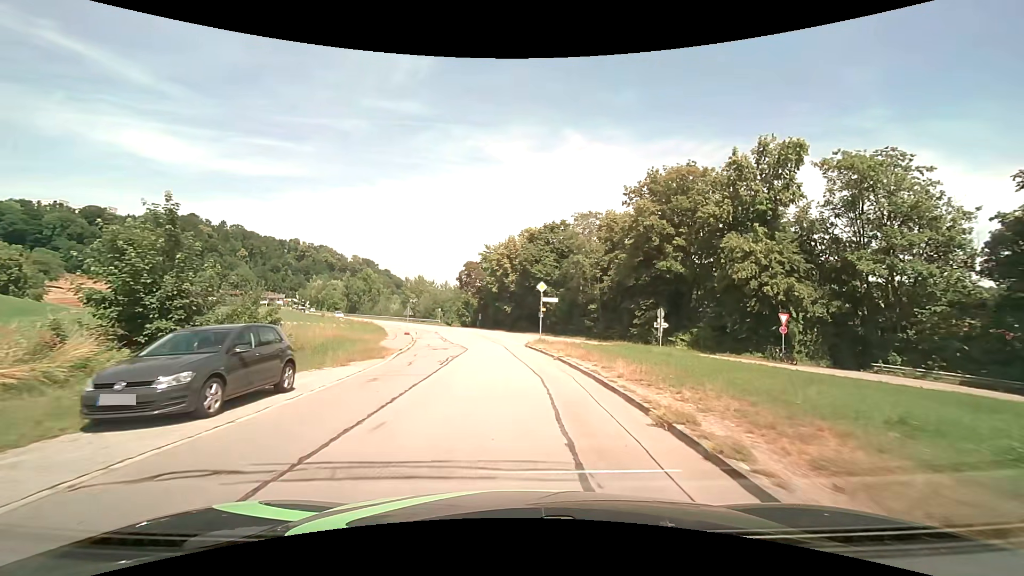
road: residential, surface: asphalt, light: Day
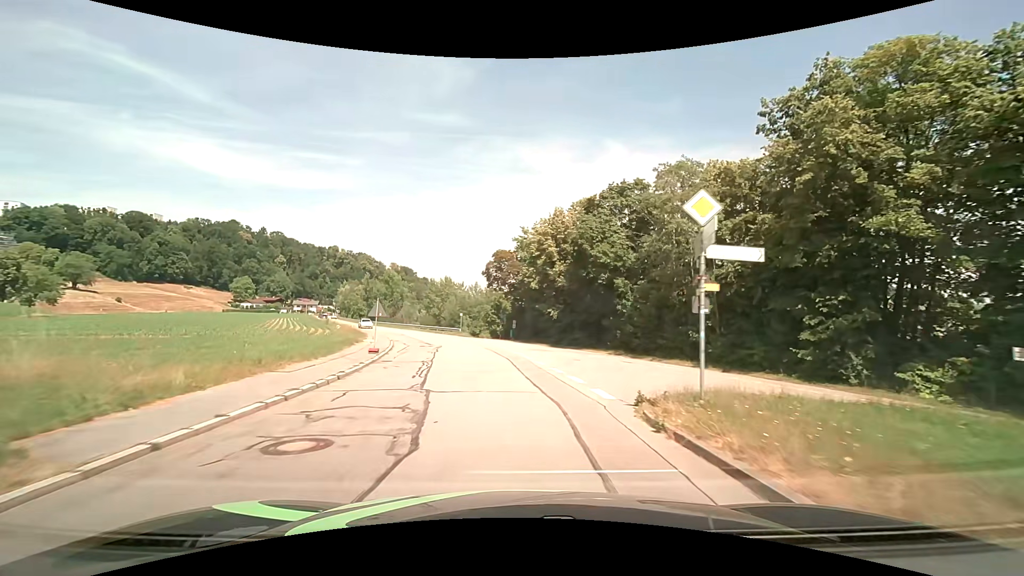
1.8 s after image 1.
(-0.8, +19.3) m; -5°
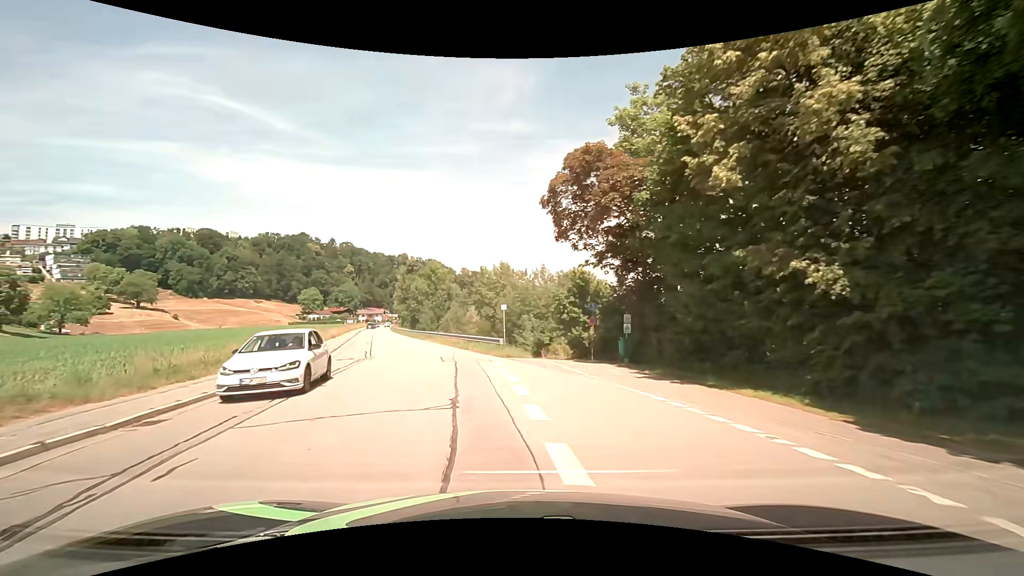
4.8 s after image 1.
(-1.6, +31.2) m; -9°
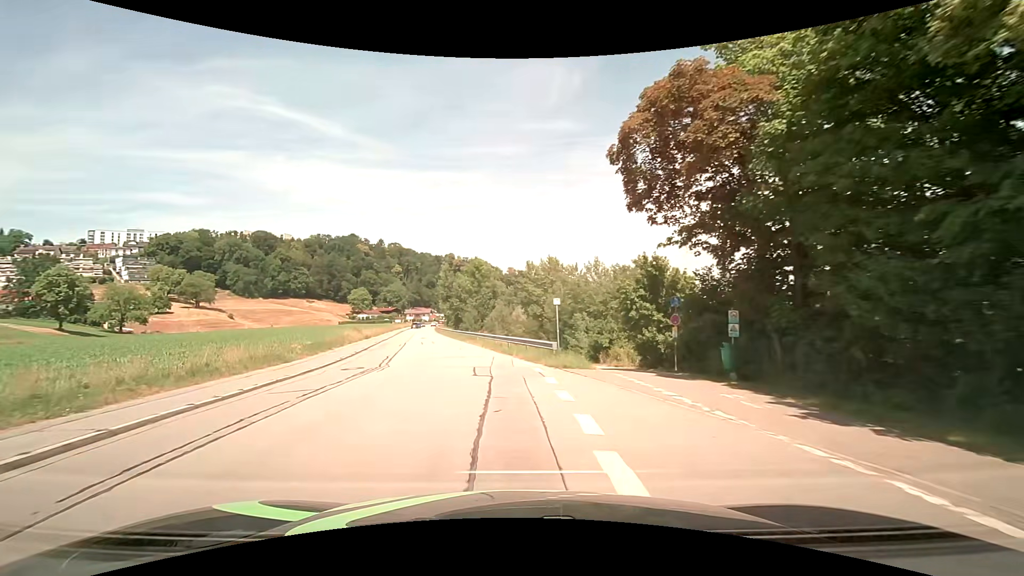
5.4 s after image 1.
(-0.3, +5.9) m; -5°
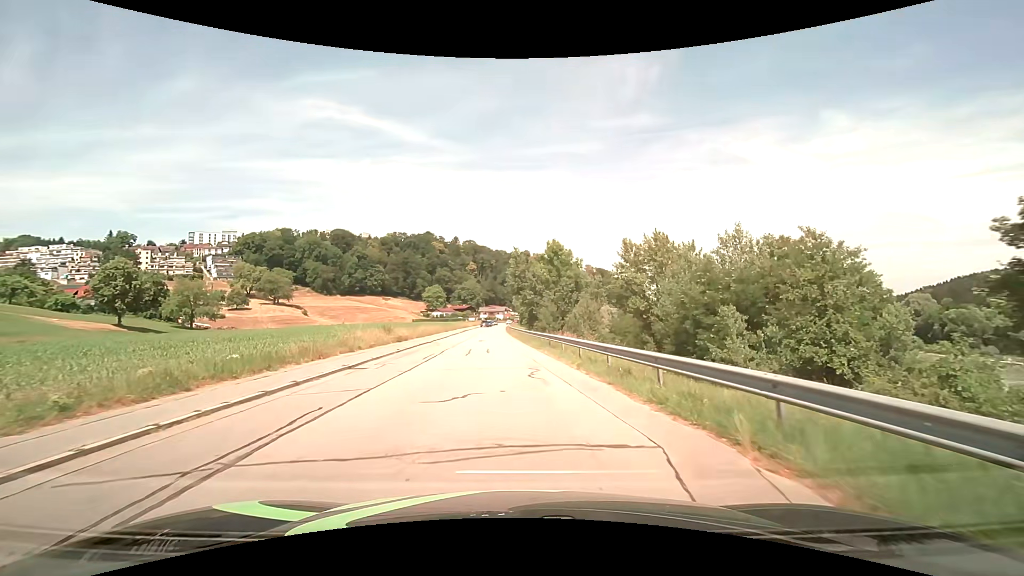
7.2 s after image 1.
(-1.6, +16.7) m; -9°
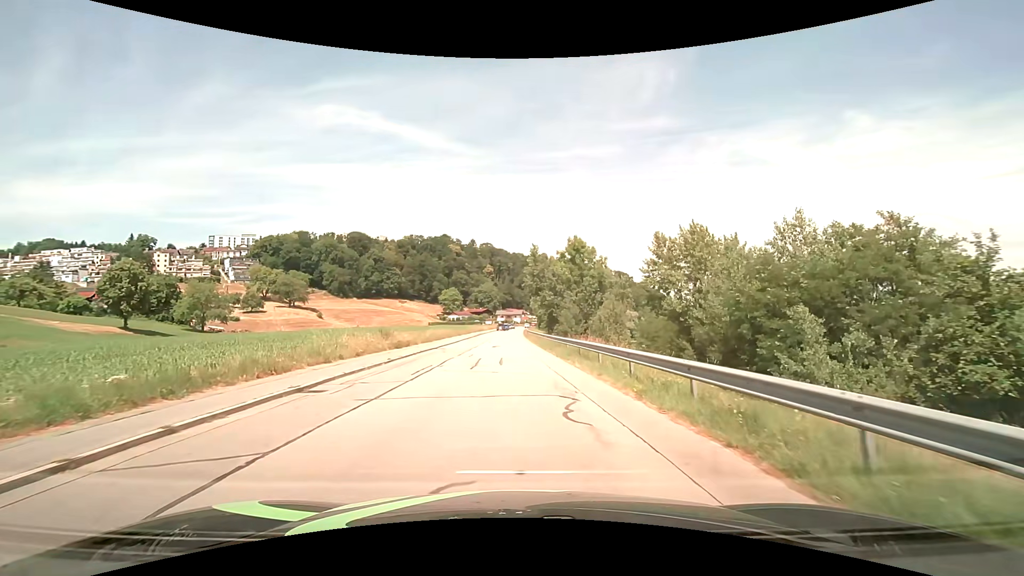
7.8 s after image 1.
(-0.1, +5.3) m; -2°
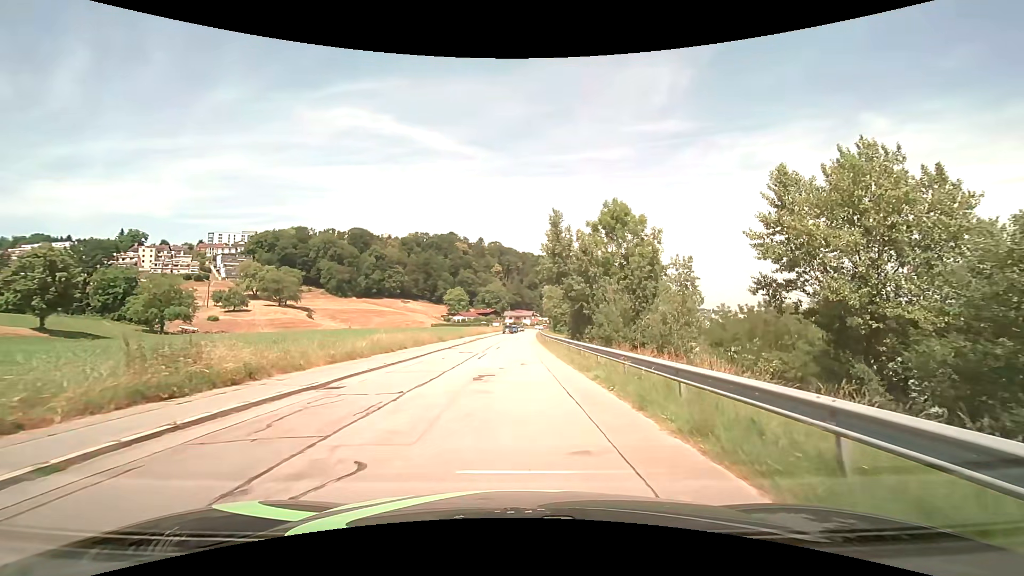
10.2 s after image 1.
(-0.3, +20.0) m; -1°
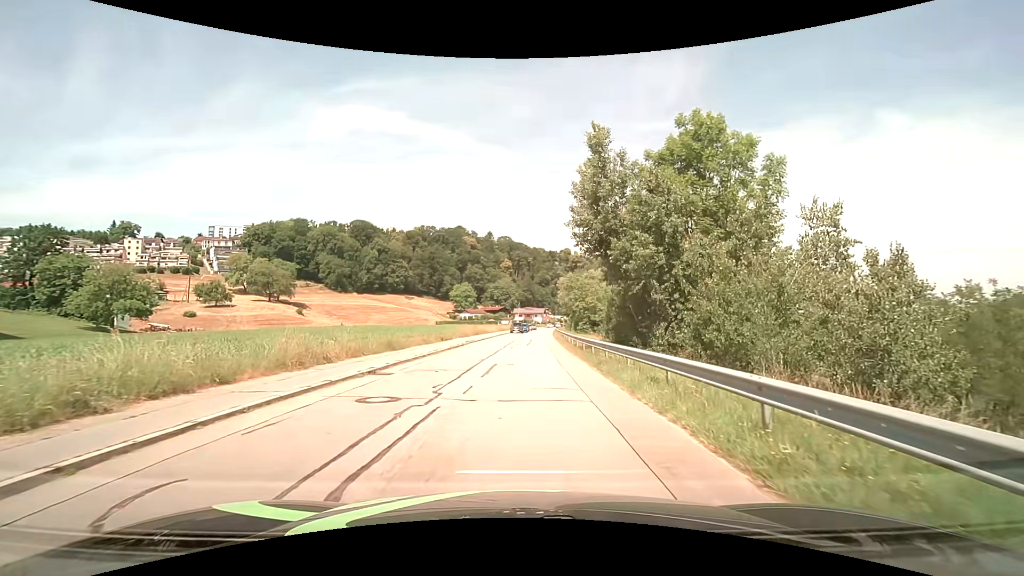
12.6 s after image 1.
(-0.2, +18.4) m; -1°
(0, +10) (+1, +20) (+1, +30) (+1, +40) (+2, +50) (+2, +60) (+3, +70) (+4, +80) (+4, +90) (+5, +100) m
